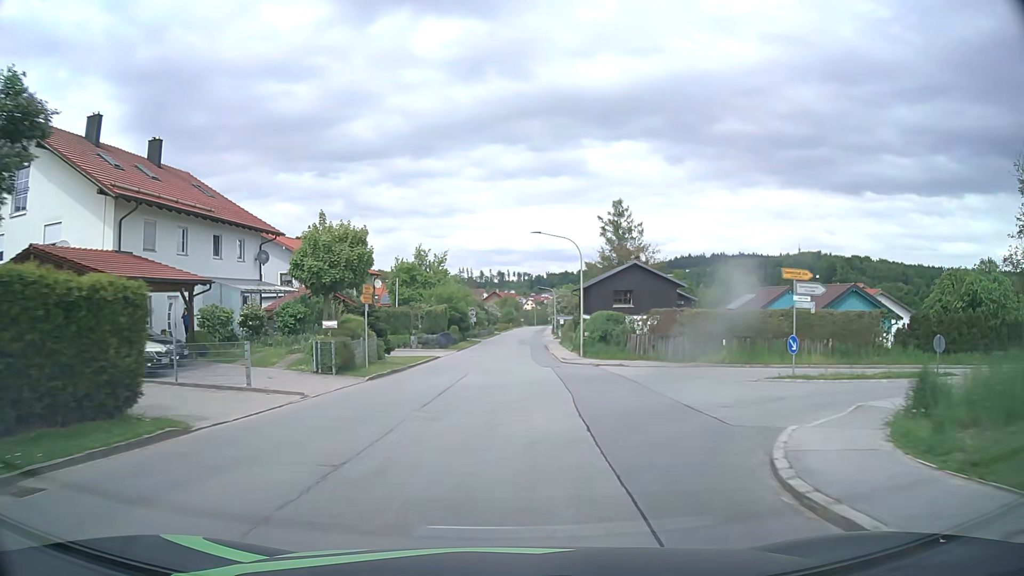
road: tertiary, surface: asphalt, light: Day
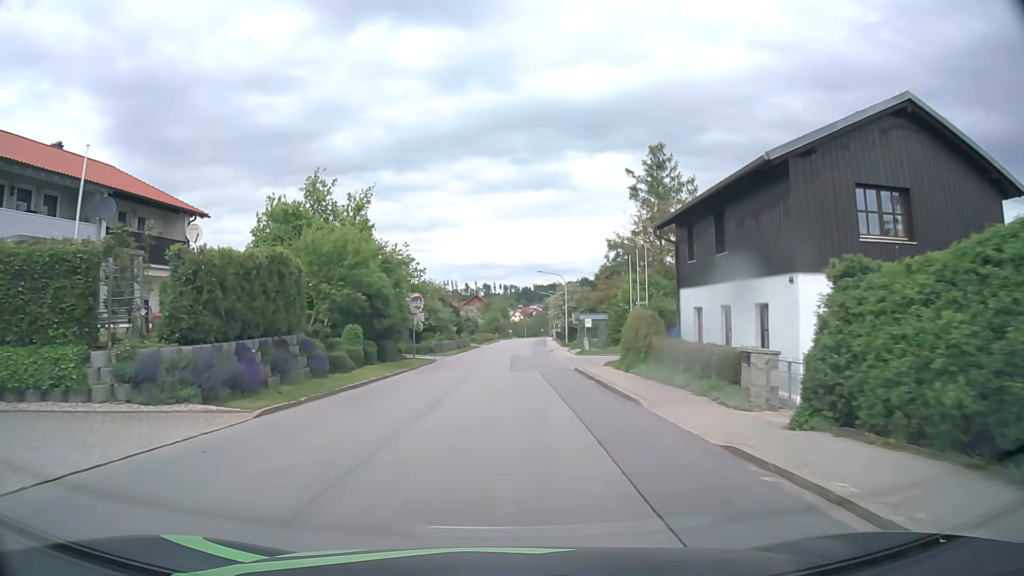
(+0.6, +39.5) m; +1°
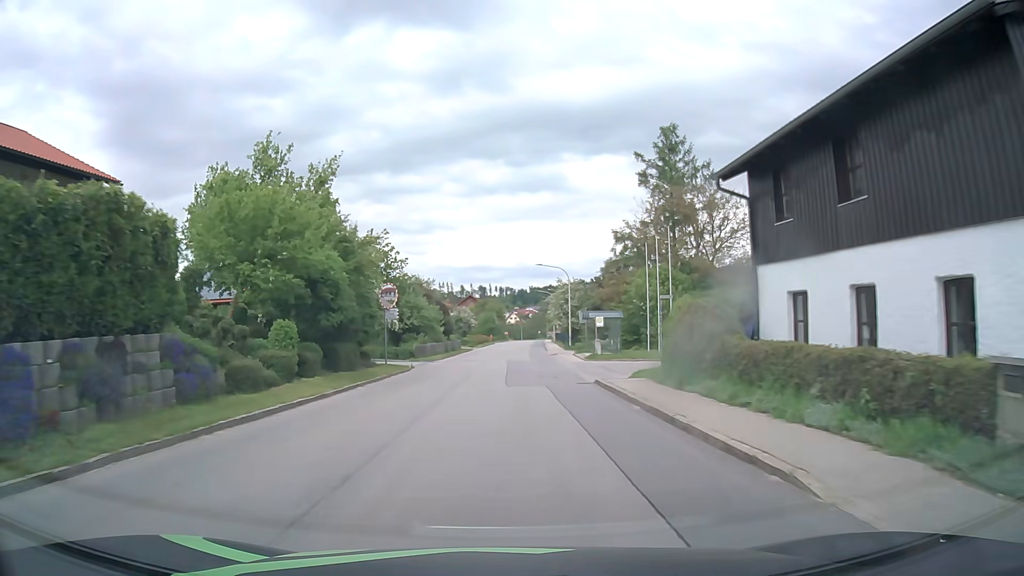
(0.0, +7.9) m; 0°
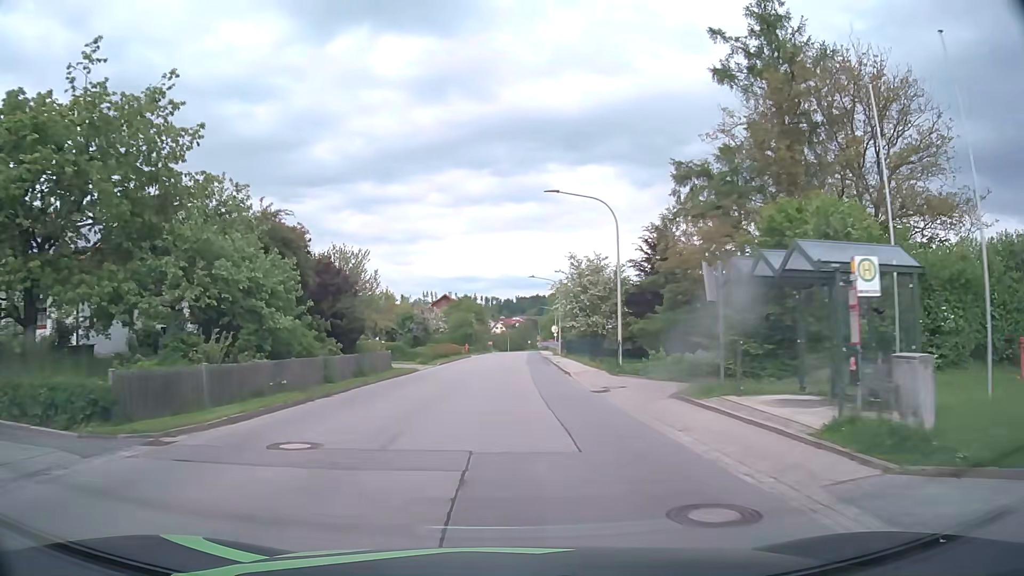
(+0.3, +31.6) m; +1°
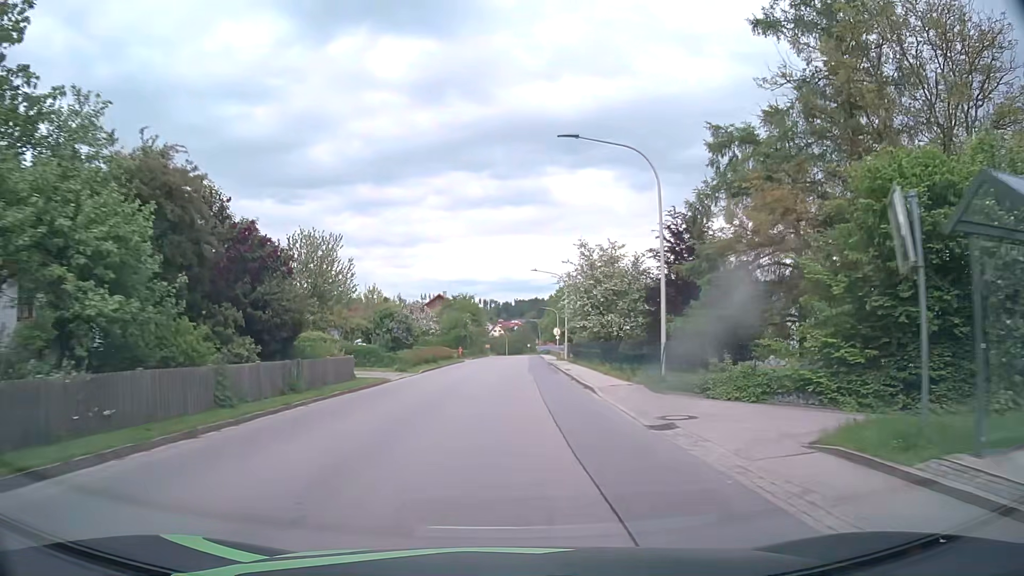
(0.0, +7.9) m; 0°
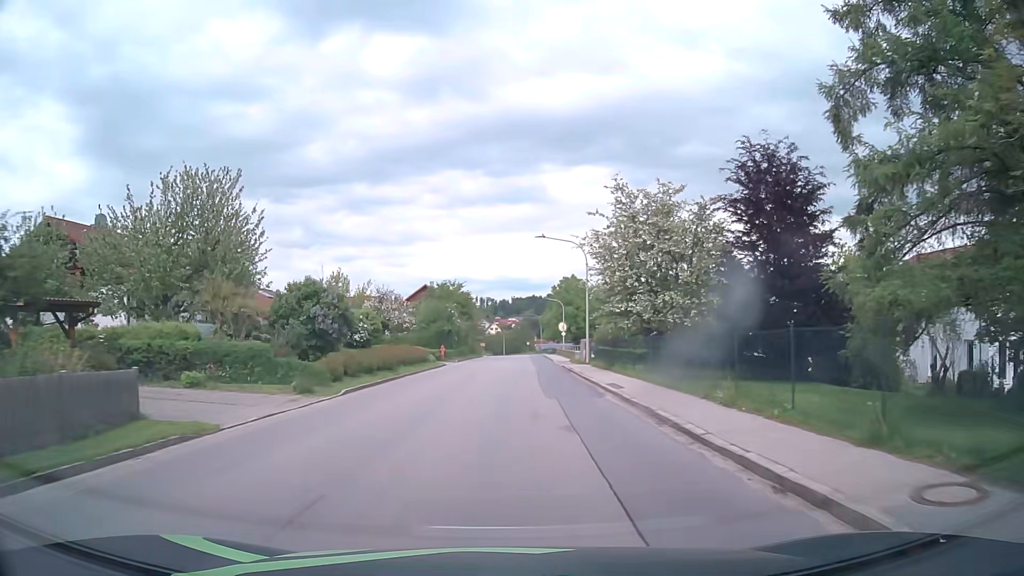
(0.0, +15.8) m; 0°
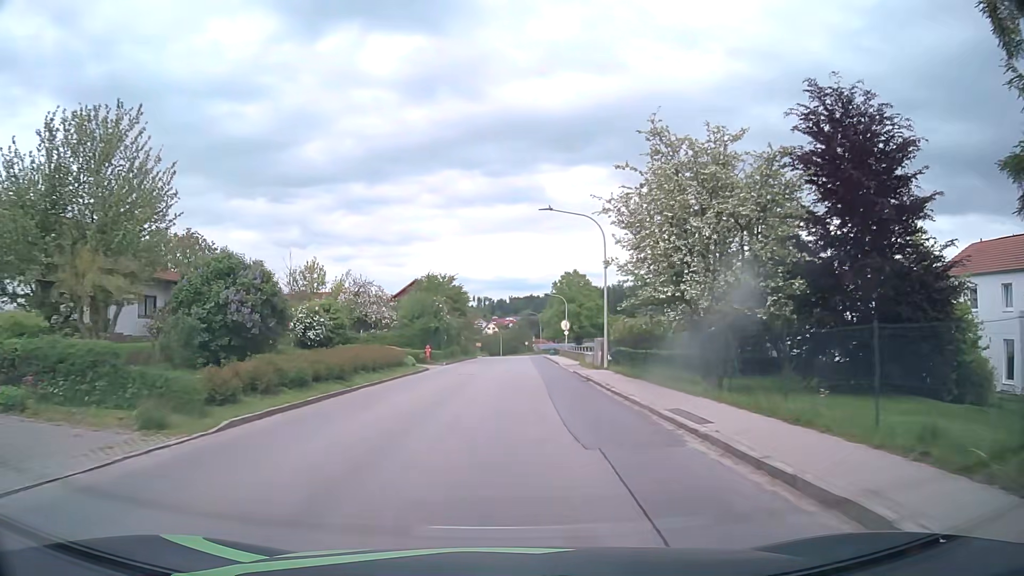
(0.0, +7.9) m; +1°
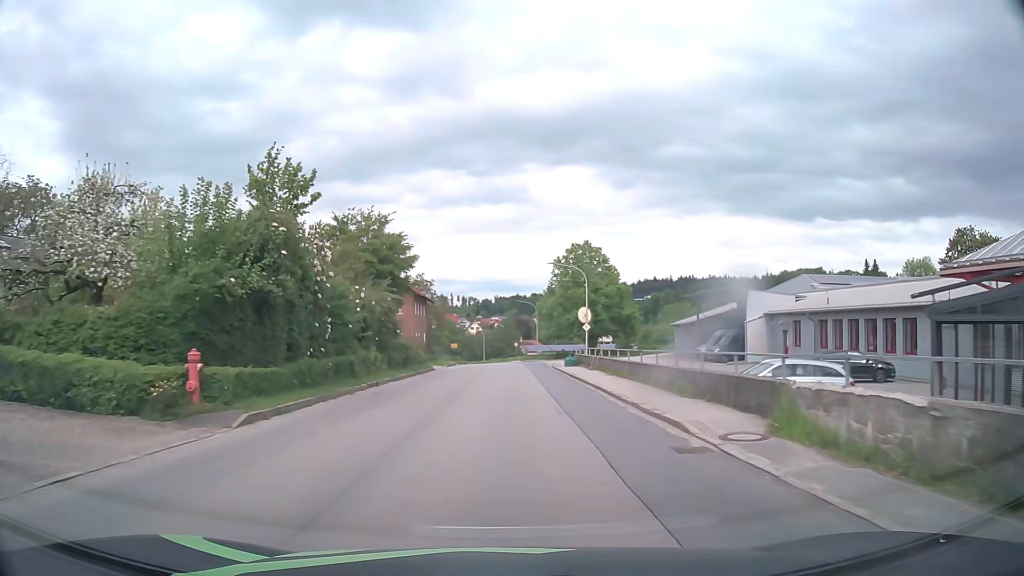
(+0.1, +31.6) m; +1°
(0, +10) (0, +20) (0, +30) (0, +40) (0, +50) (0, +60) (0, +70) (0, +80) (0, +90) (-1, +100) m
